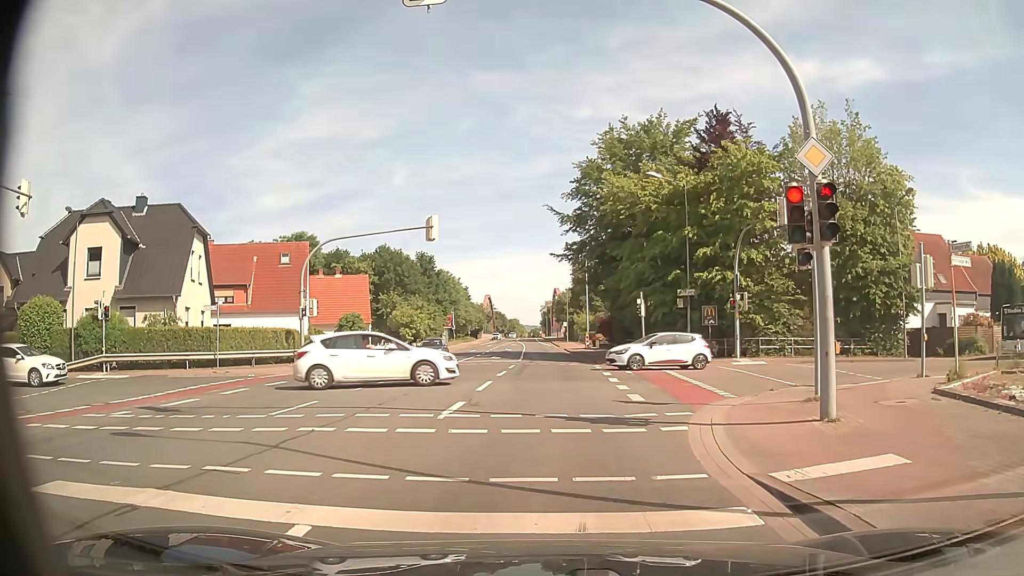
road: secondary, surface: asphalt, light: Day
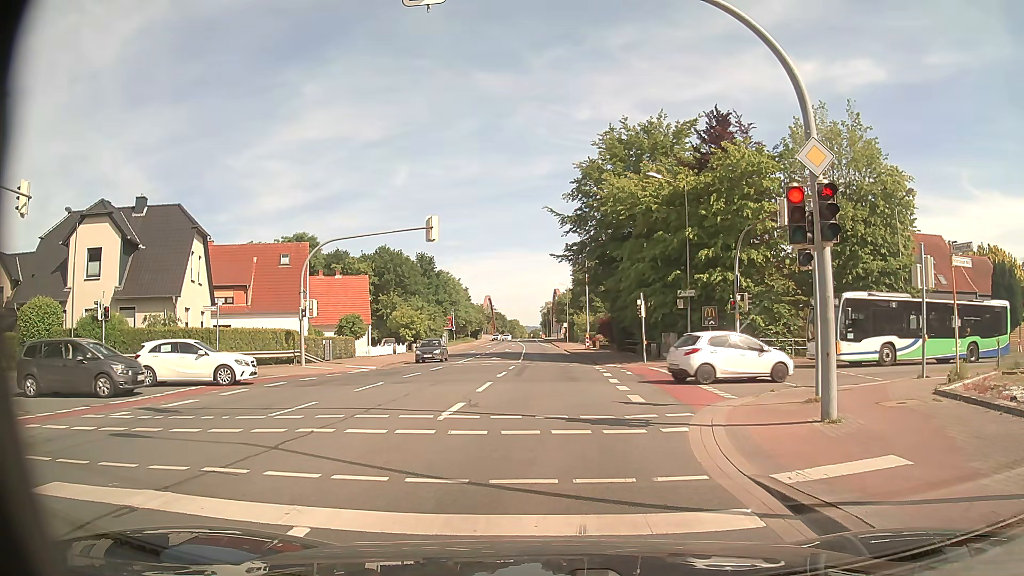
(0.0, +0.1) m; 0°
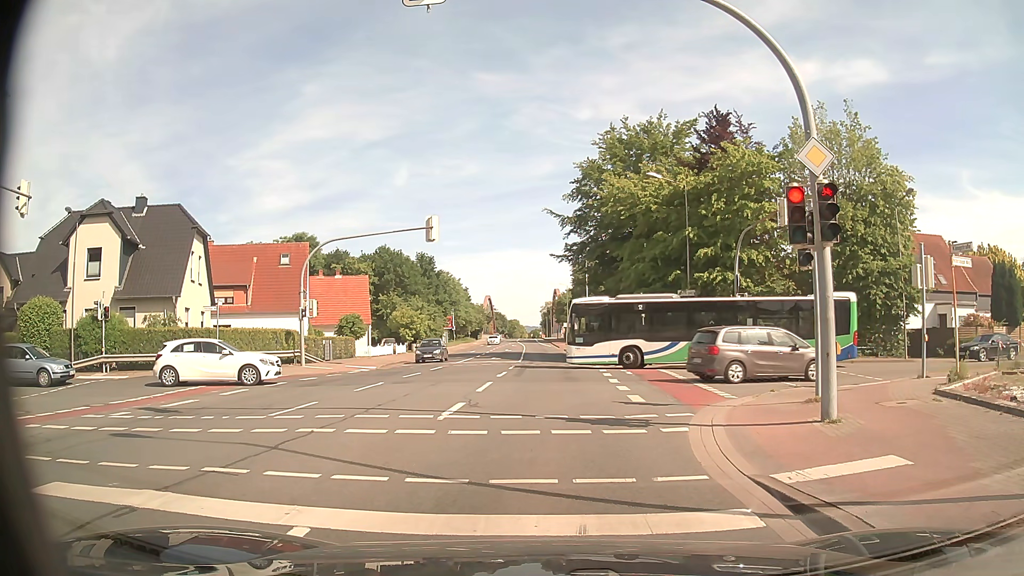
(0.0, 0.0) m; 0°
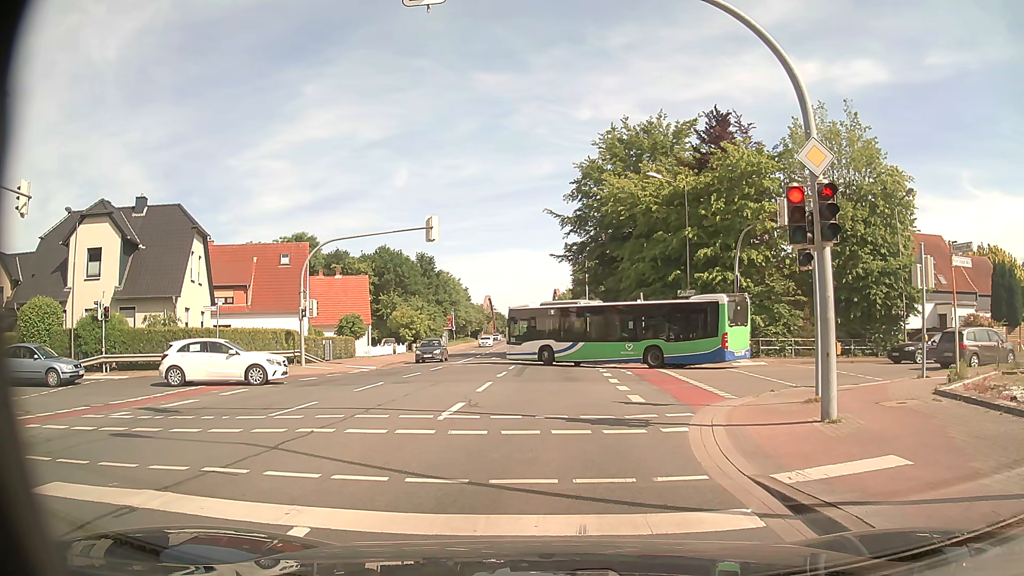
(0.0, 0.0) m; 0°
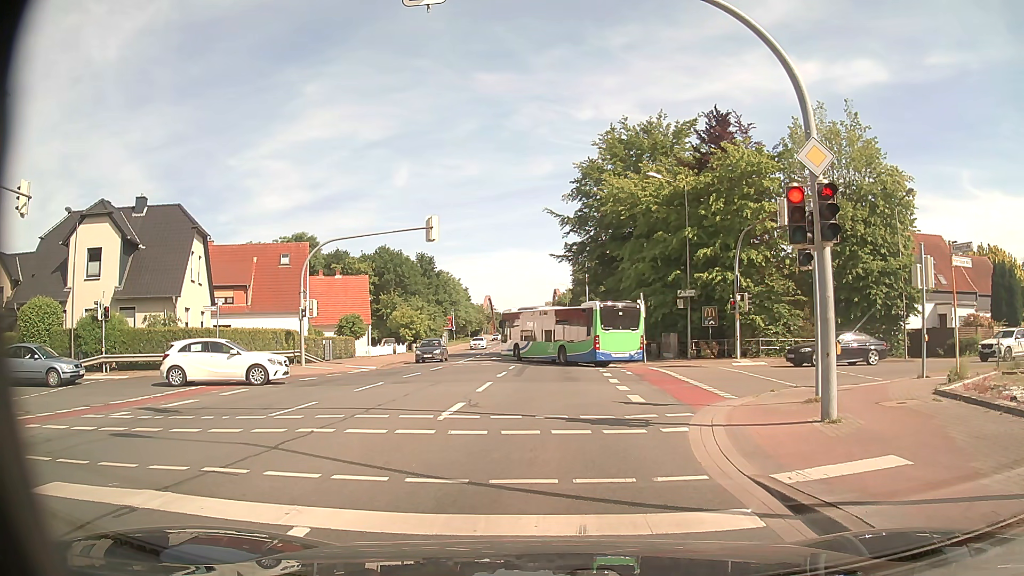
(0.0, 0.0) m; 0°
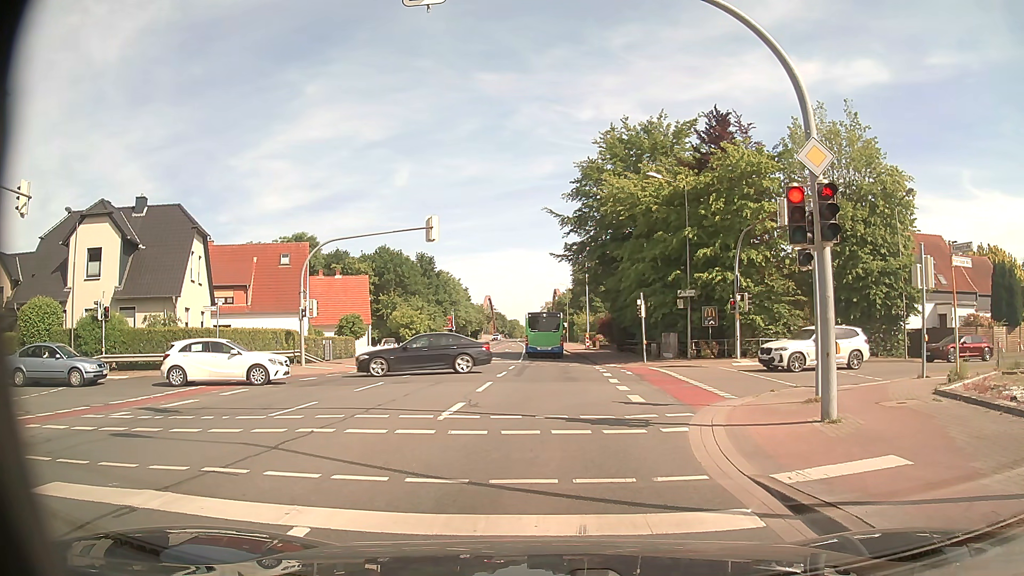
(0.0, 0.0) m; 0°
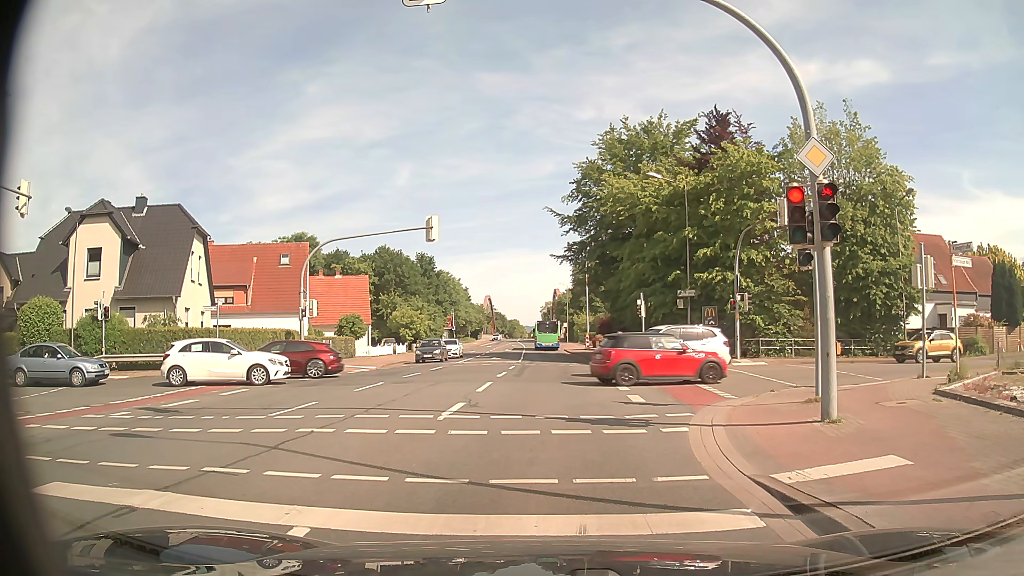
(0.0, 0.0) m; 0°
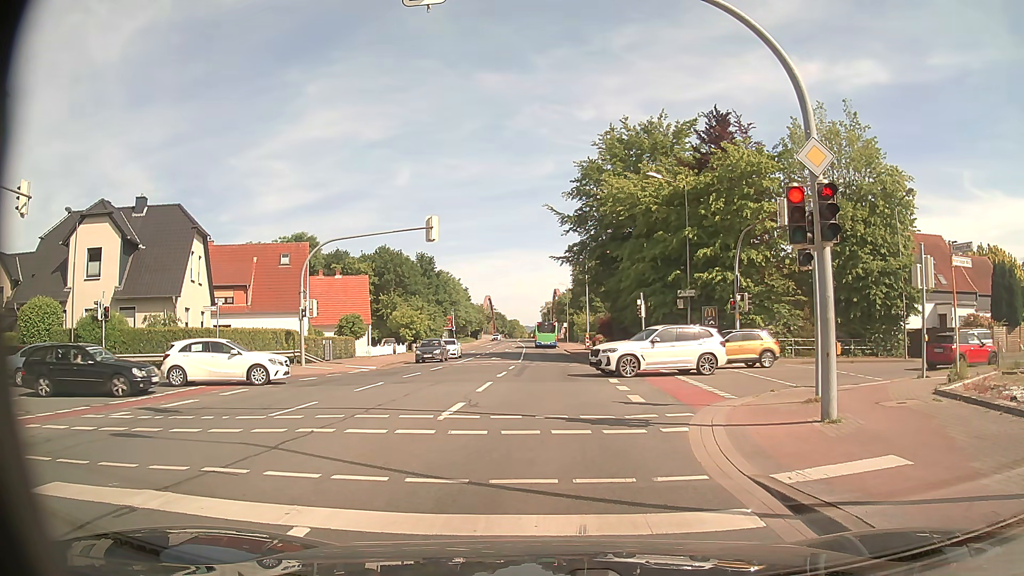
(0.0, 0.0) m; 0°
(0, +10) (-1, +20) (-1, +30) (-2, +40) (-2, +50) (-3, +60) (-3, +70) (-4, +80) (-5, +90) (-6, +100) m
